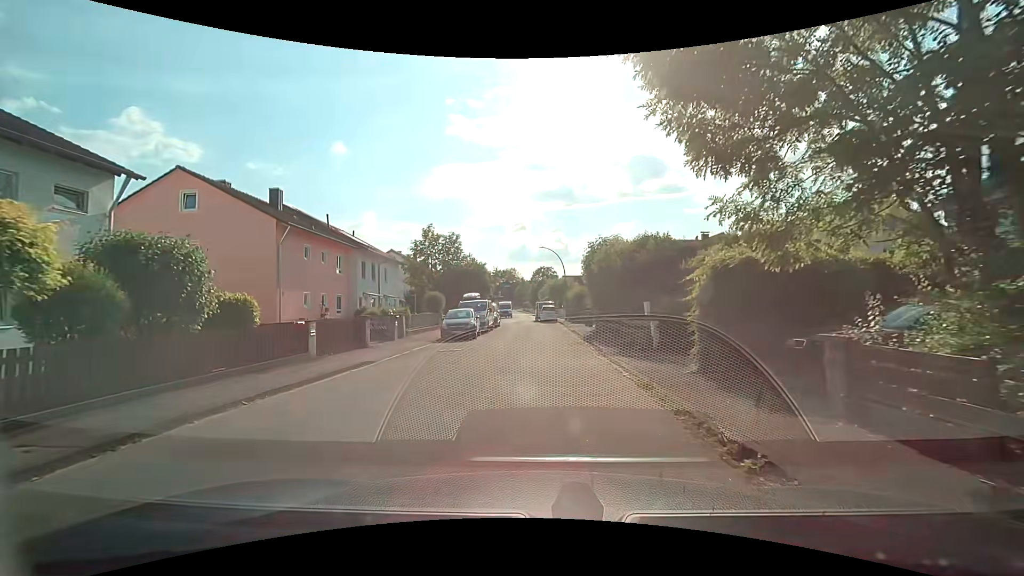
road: residential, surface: asphalt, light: Day
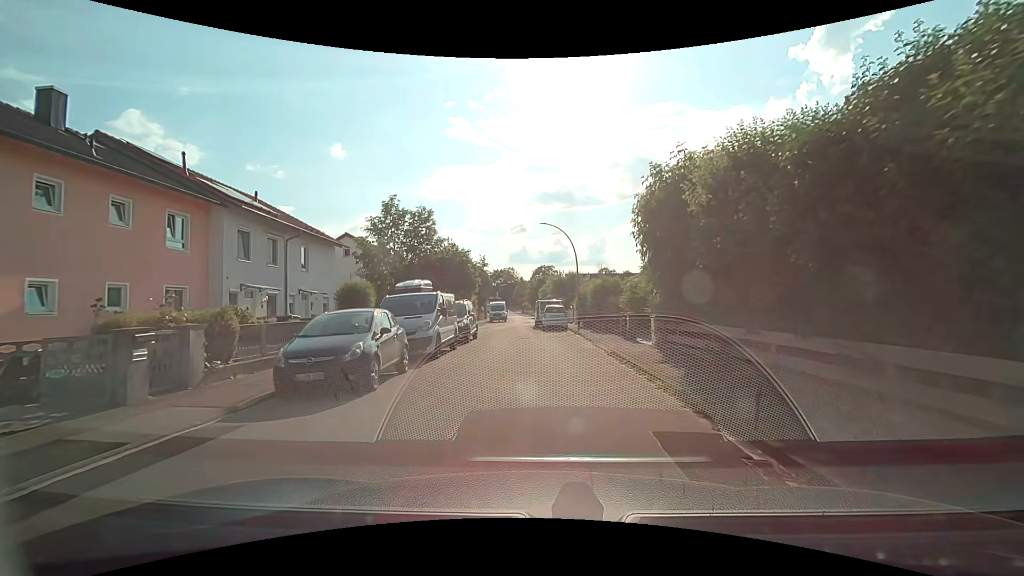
(0.0, +15.3) m; 0°
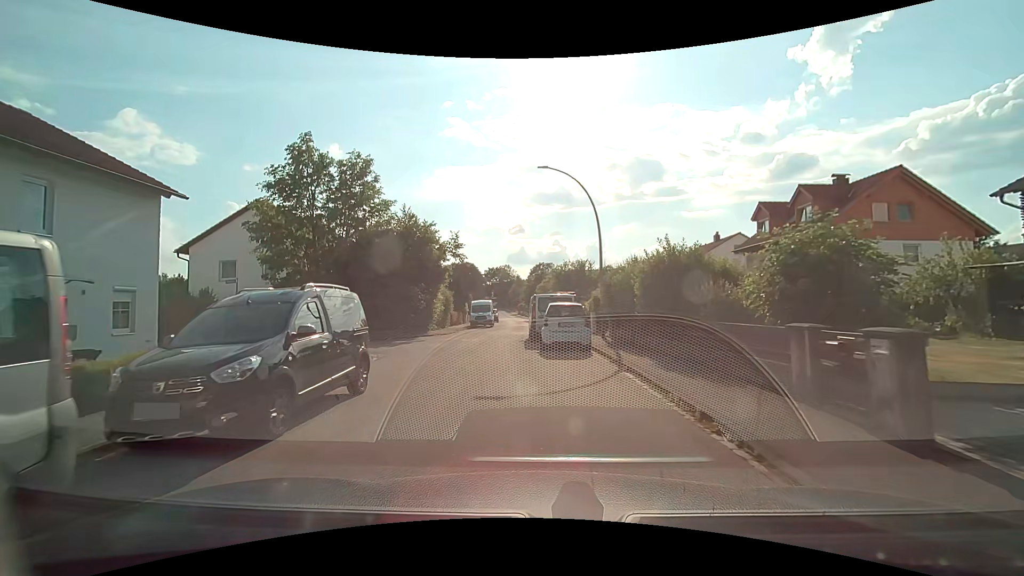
(+0.2, +14.9) m; +1°
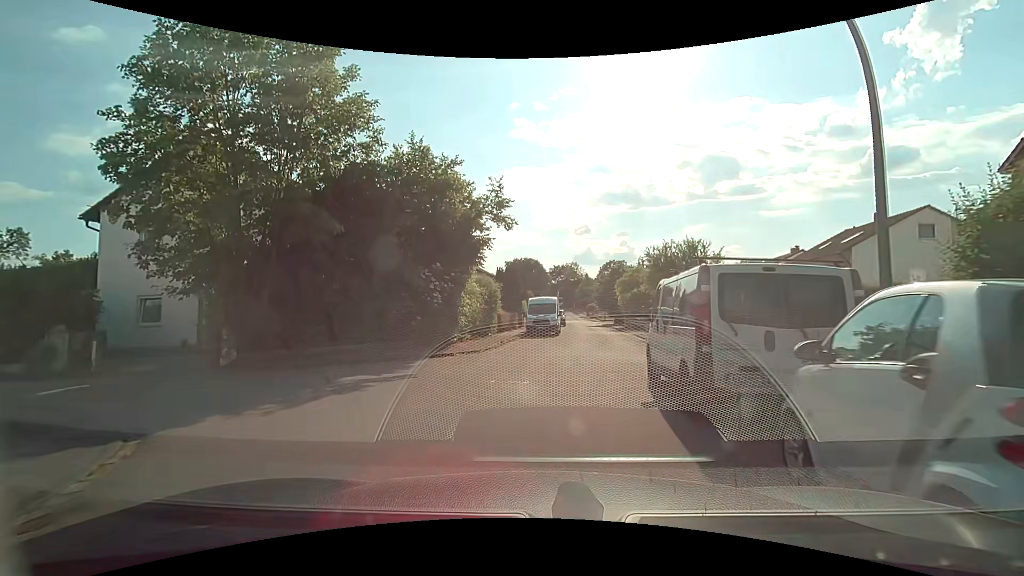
(-1.1, +13.7) m; -8°
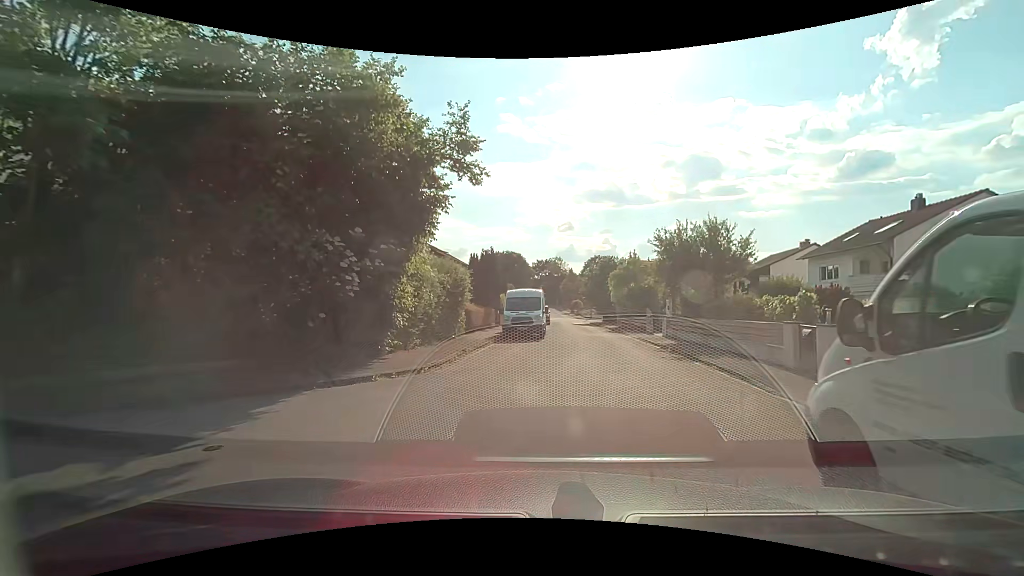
(+0.1, +6.8) m; +2°
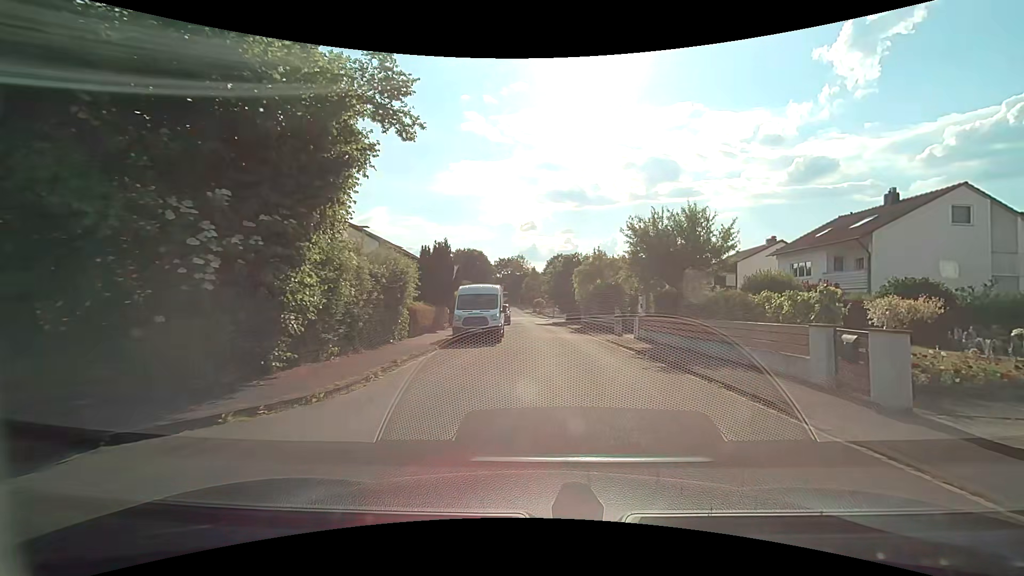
(+0.1, +3.4) m; +4°
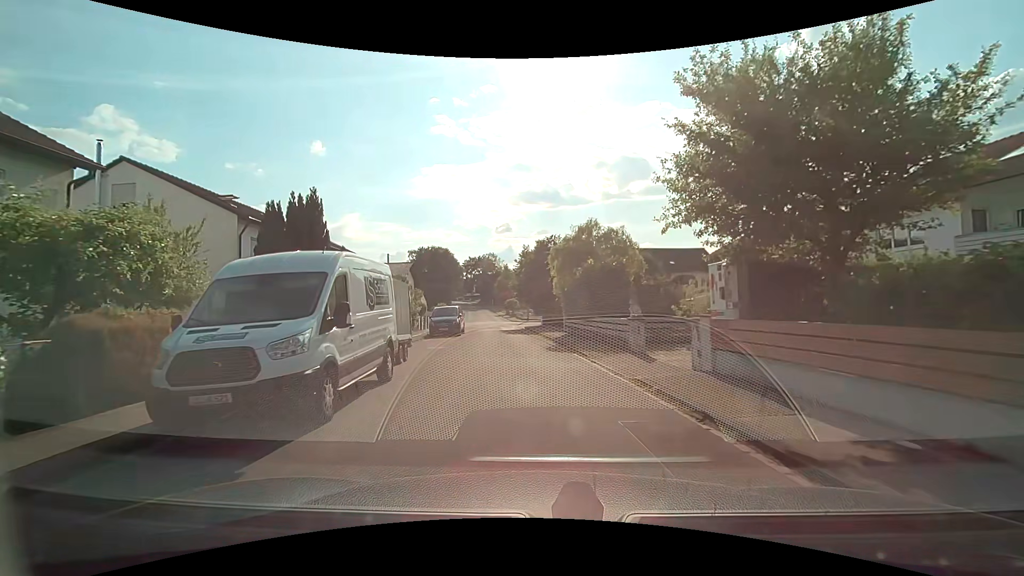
(+0.9, +14.1) m; +3°
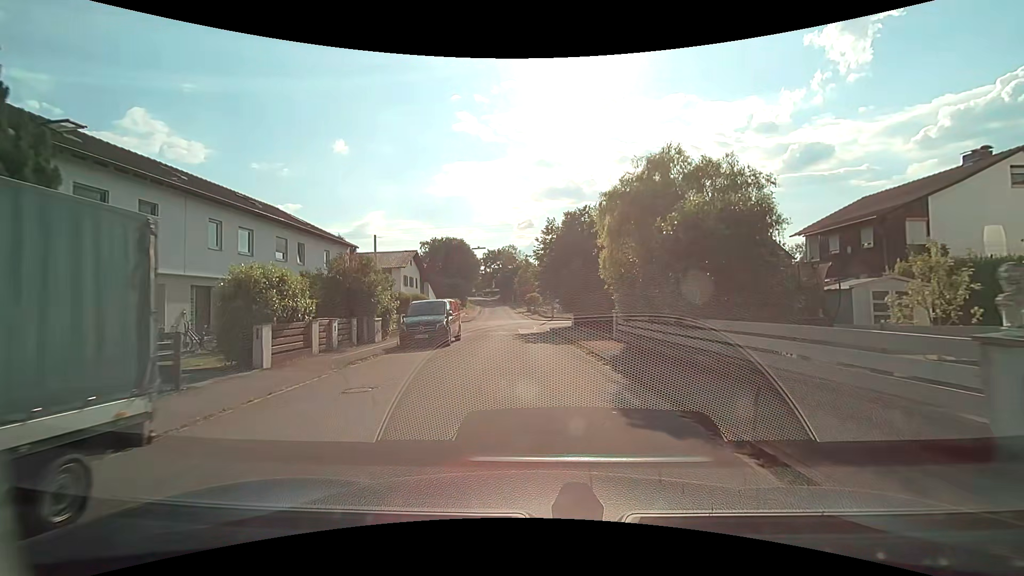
(-0.5, +11.5) m; -3°
(0, +10) (0, +20) (-1, +30) (-1, +40) (-2, +50) (-3, +60) (-3, +70) (-4, +80) (-5, +90) (-6, +100) m
